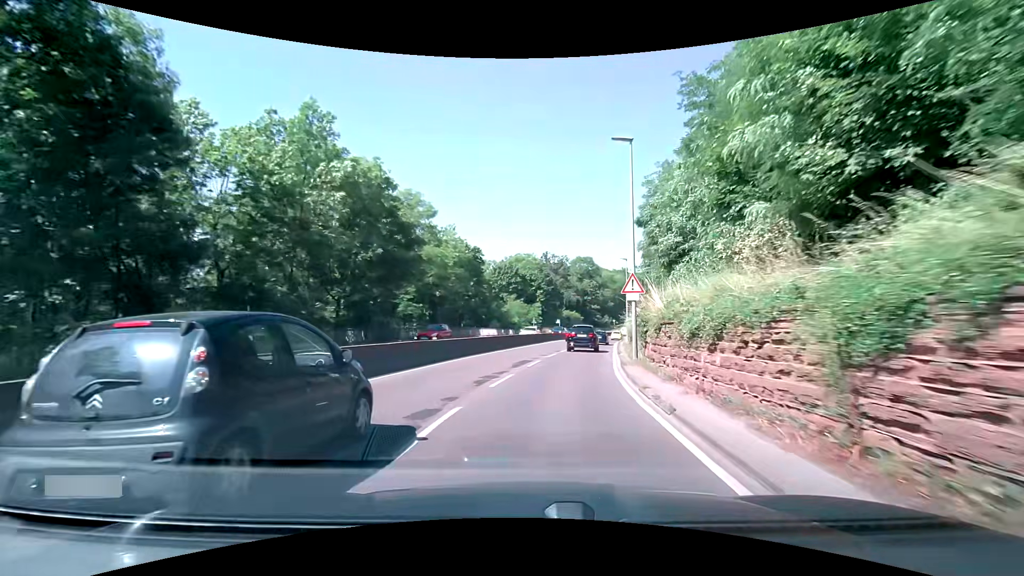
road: trunk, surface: asphalt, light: Day
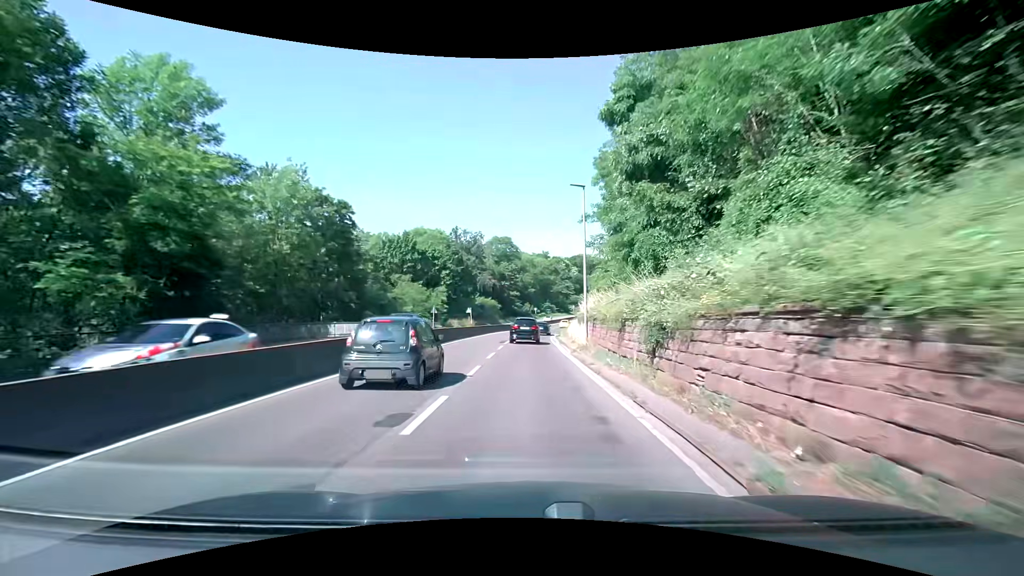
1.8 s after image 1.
(+2.1, +23.3) m; +10°
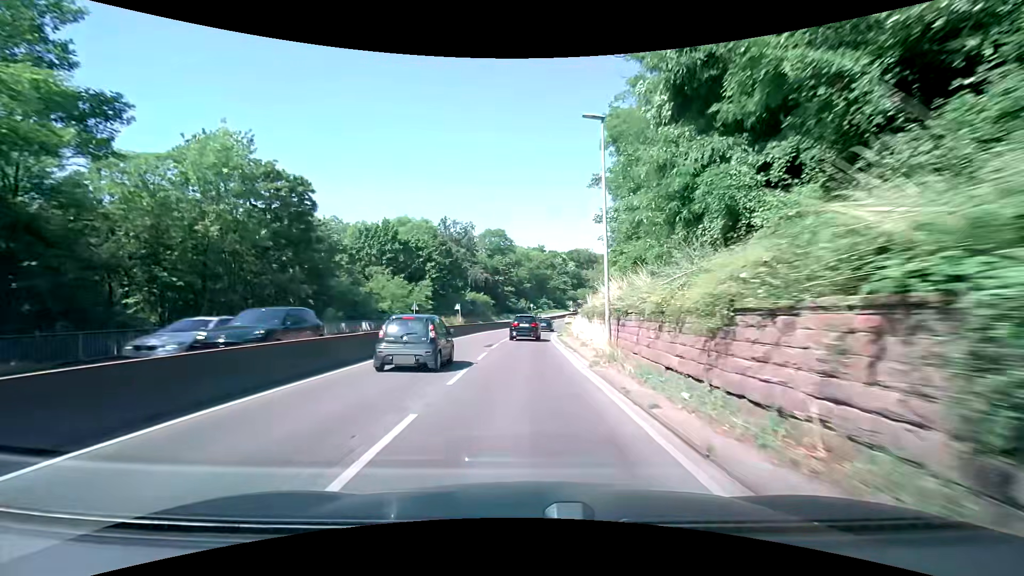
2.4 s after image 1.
(0.0, +8.2) m; 0°
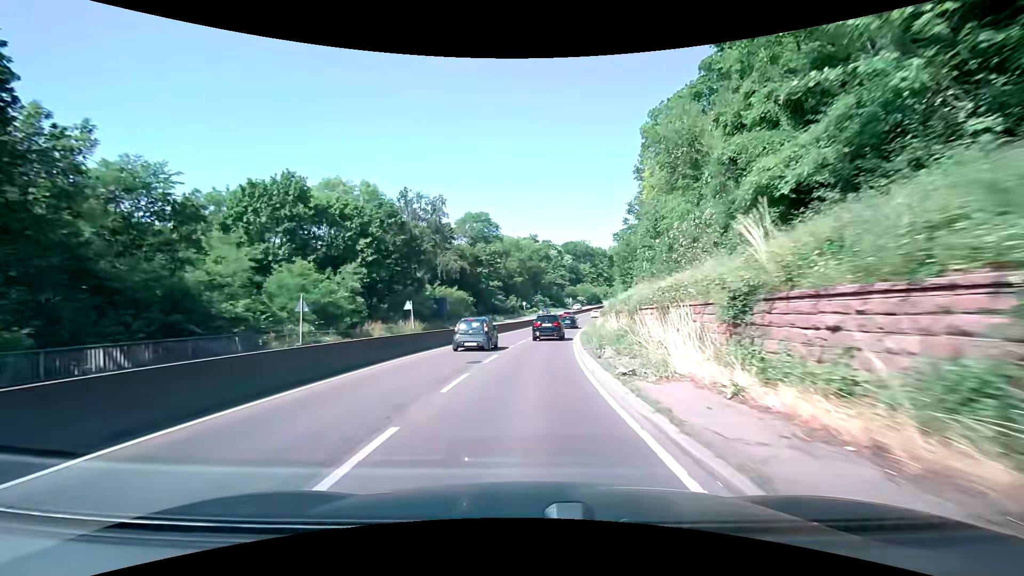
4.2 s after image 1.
(+0.2, +25.4) m; +1°
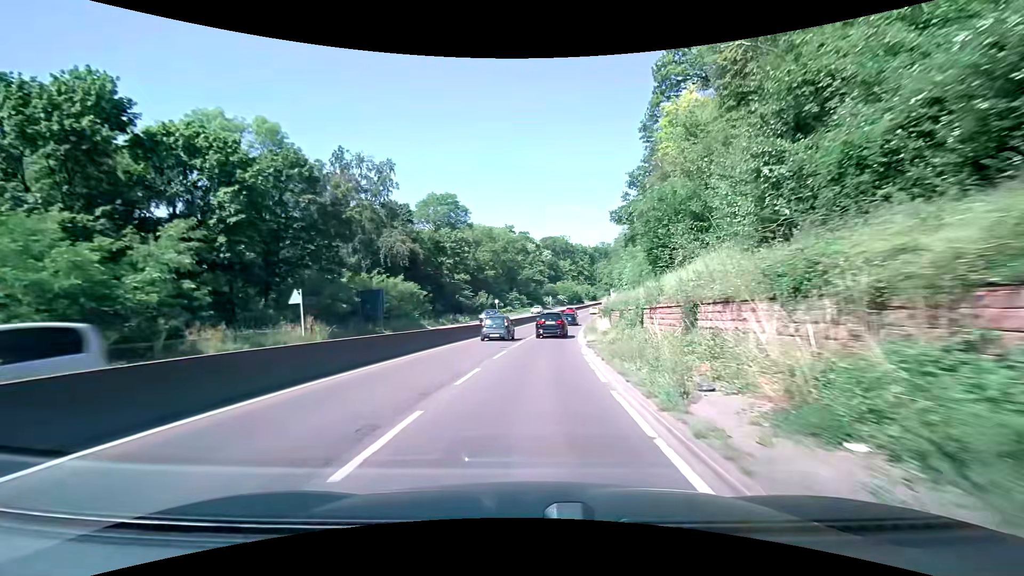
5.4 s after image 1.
(+0.4, +17.6) m; +3°
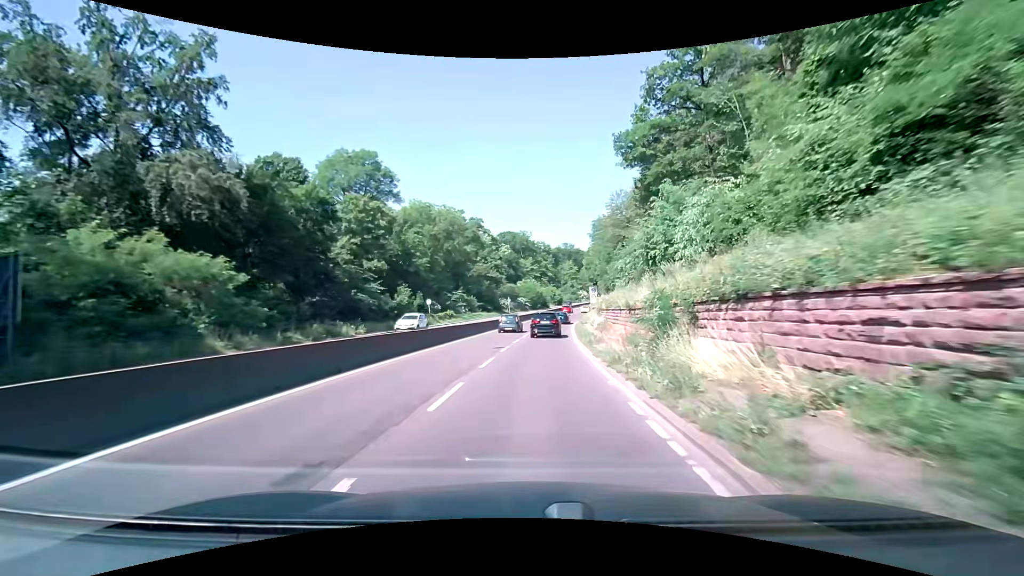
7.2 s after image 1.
(+1.2, +27.6) m; +5°
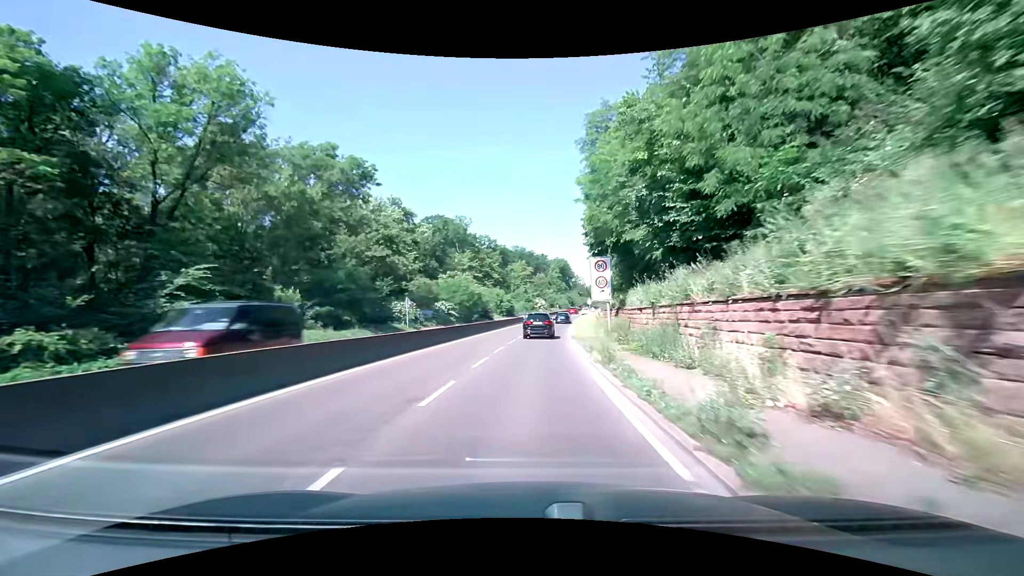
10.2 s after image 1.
(+2.7, +48.6) m; +6°
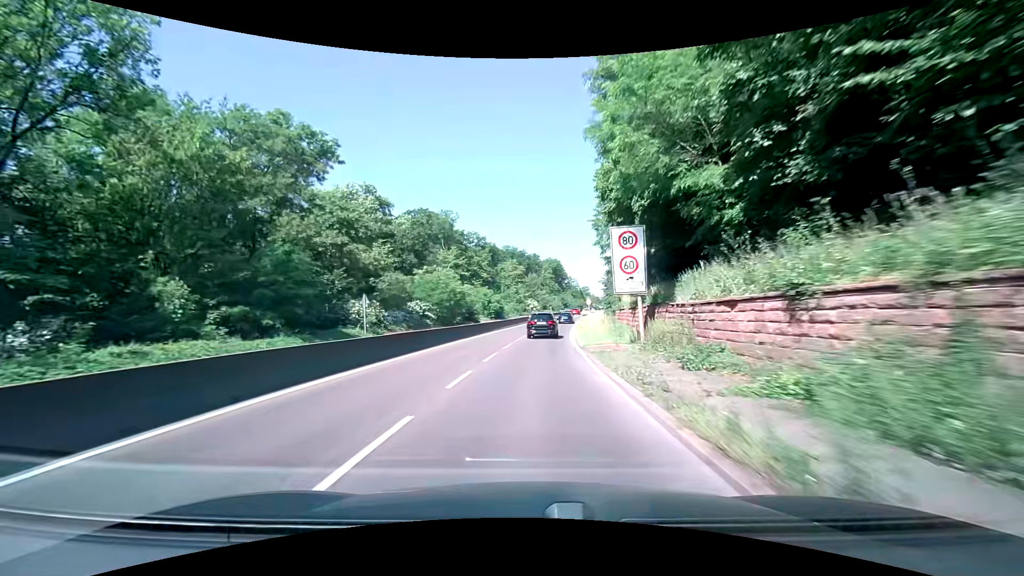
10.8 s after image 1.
(+0.1, +10.0) m; +1°
(0, +10) (0, +20) (+1, +30) (+2, +40) (+3, +50) (+4, +60) (+5, +70) (+7, +80) (+9, +89) (+11, +99) m
